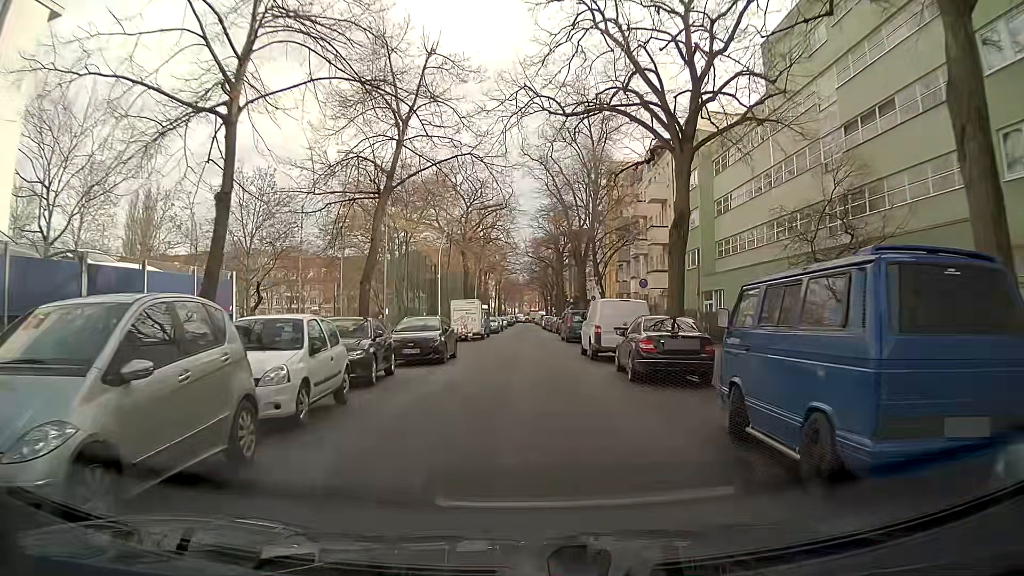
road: residential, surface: asphalt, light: Day
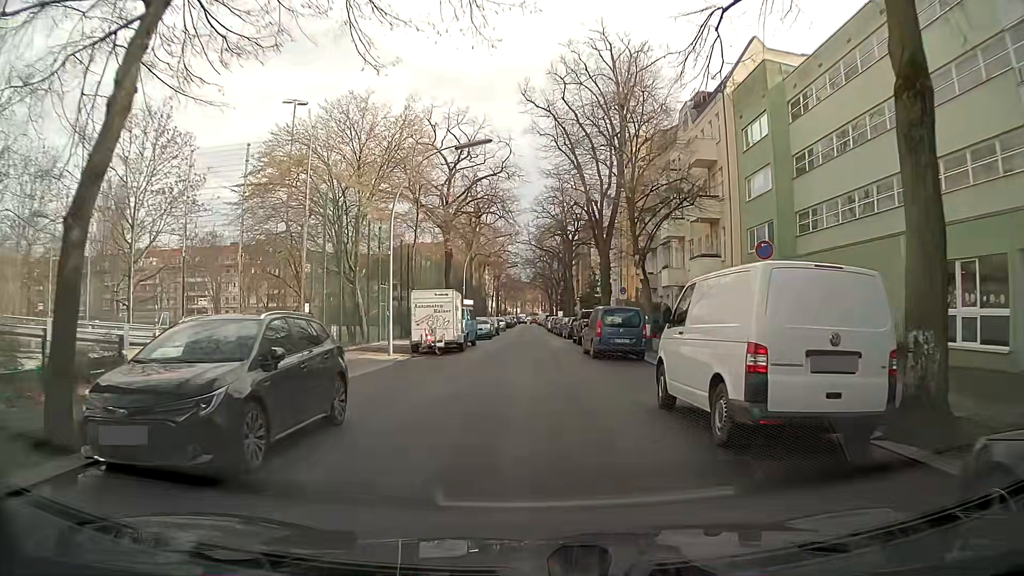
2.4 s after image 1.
(-0.2, +14.4) m; -1°
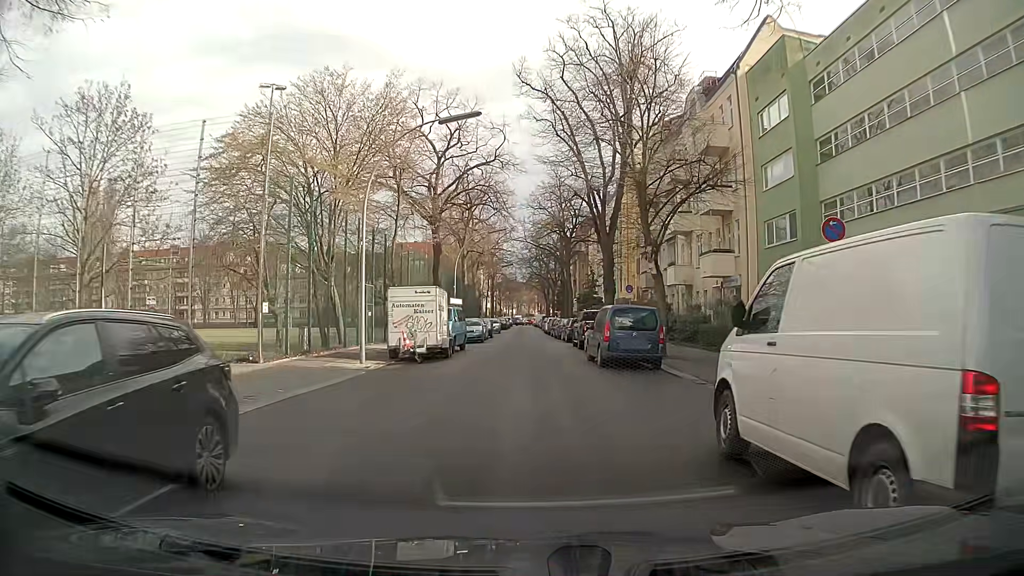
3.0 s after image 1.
(0.0, +3.6) m; 0°
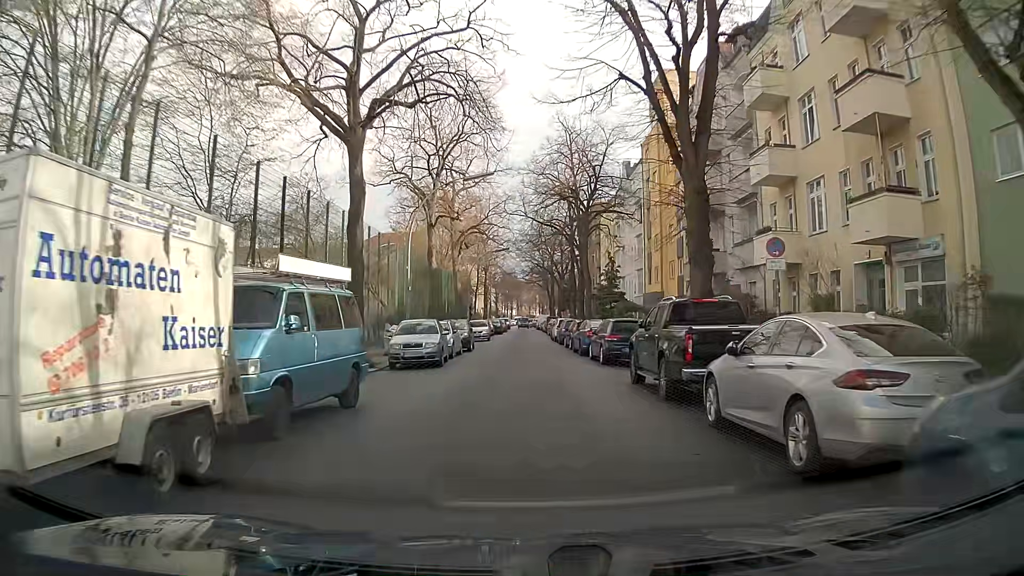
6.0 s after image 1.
(0.0, +19.2) m; +1°
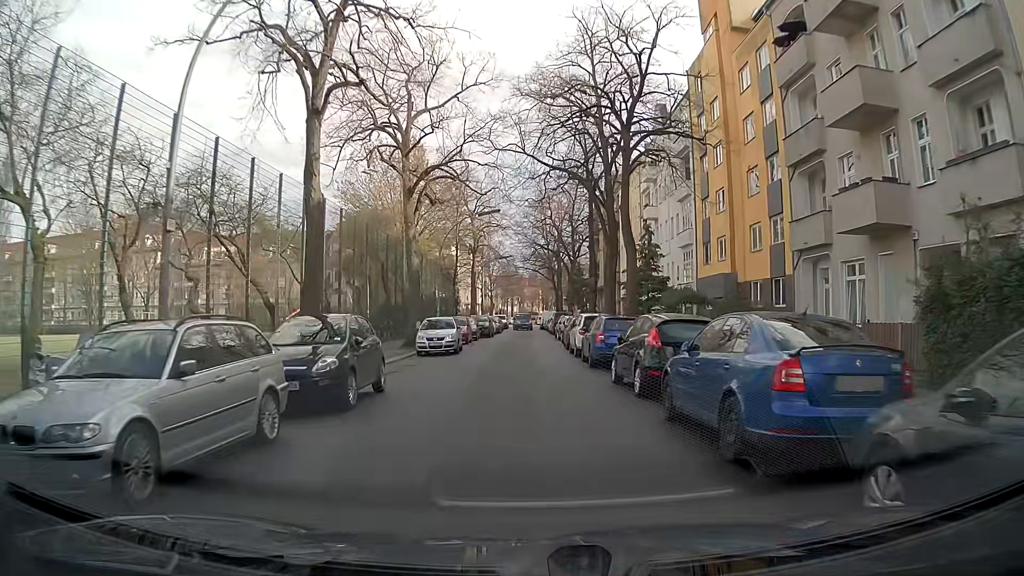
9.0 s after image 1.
(-0.3, +20.2) m; -1°
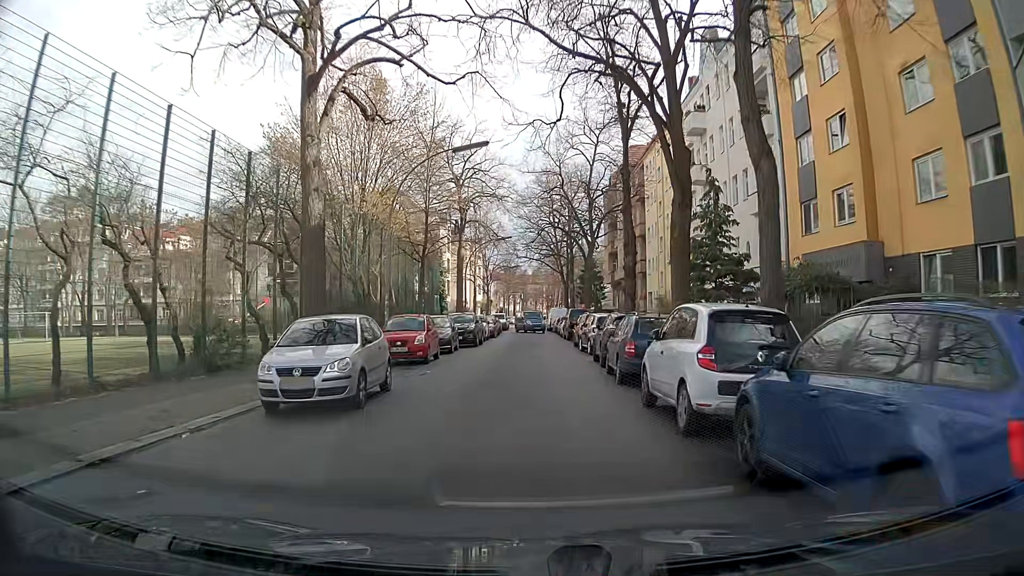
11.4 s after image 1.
(-0.3, +15.7) m; -1°
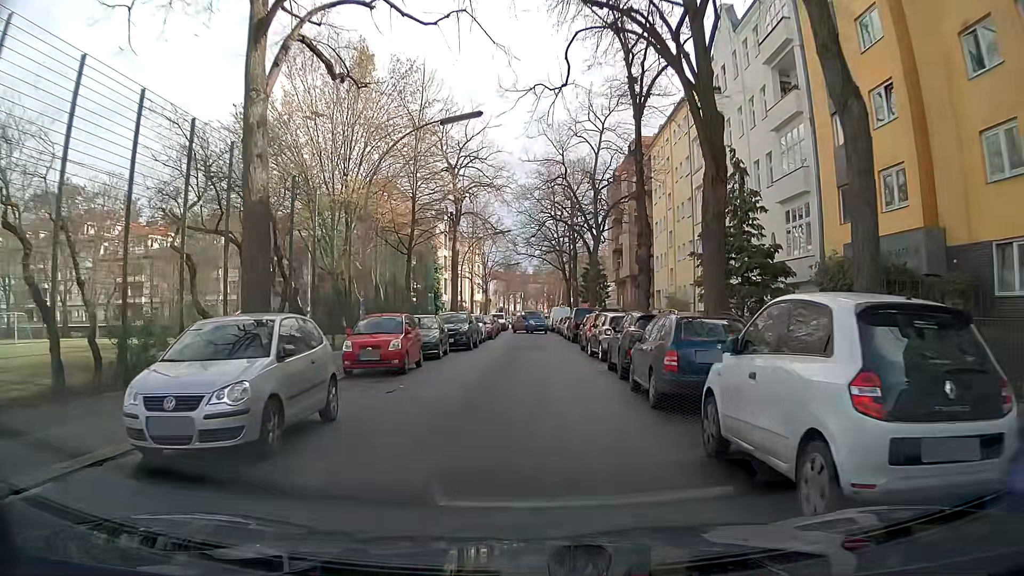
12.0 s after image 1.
(0.0, +3.7) m; +1°
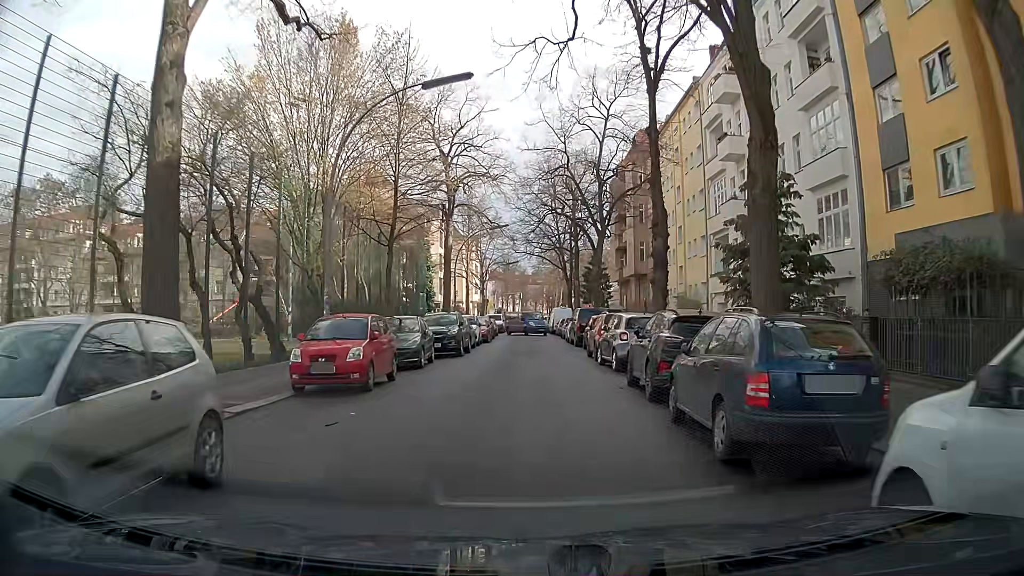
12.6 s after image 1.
(-0.1, +3.7) m; 0°
